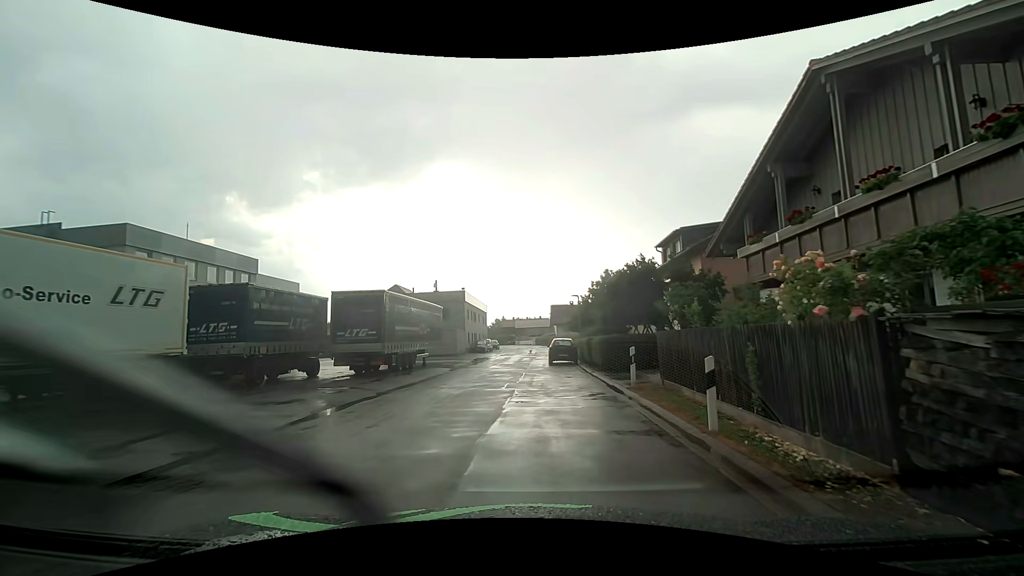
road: residential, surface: asphalt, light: Day
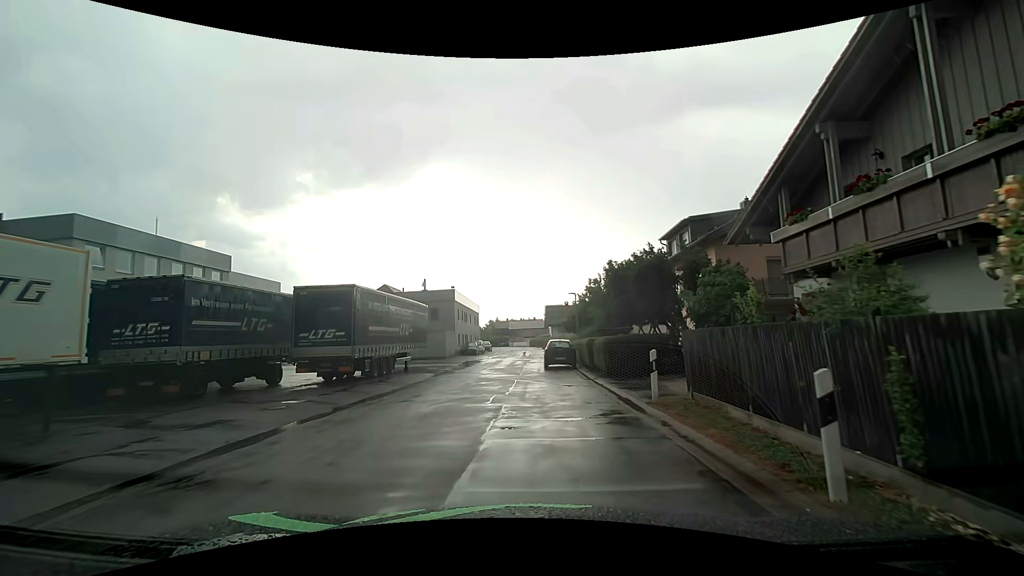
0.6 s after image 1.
(0.0, +3.1) m; +1°
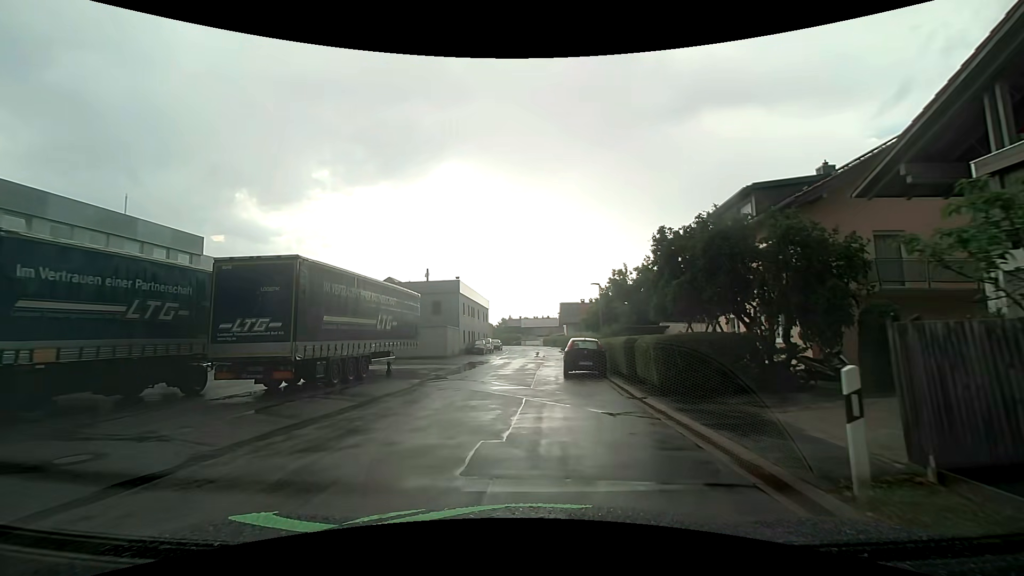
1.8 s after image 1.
(-0.1, +6.2) m; -2°
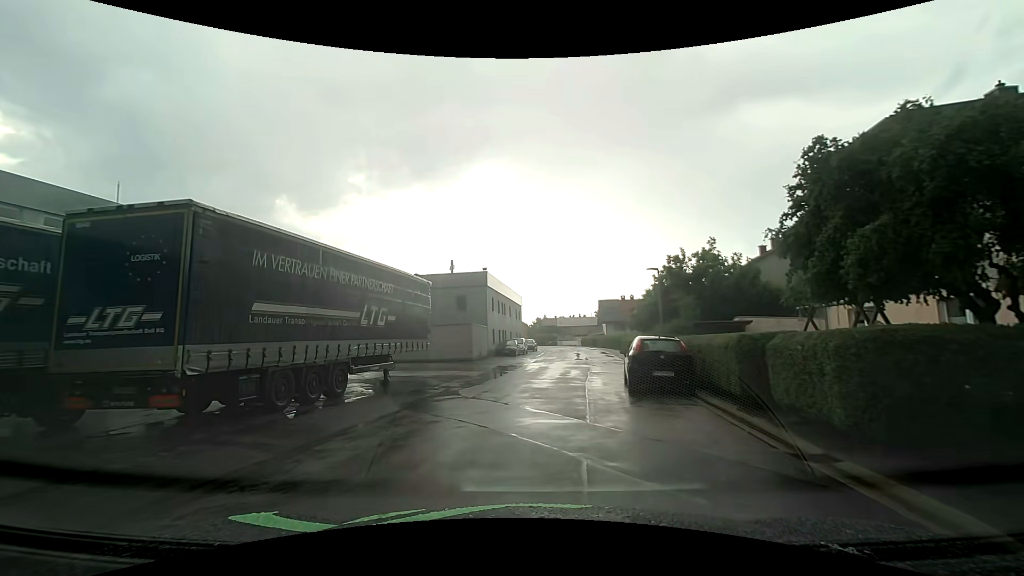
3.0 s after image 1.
(-0.2, +6.2) m; -4°
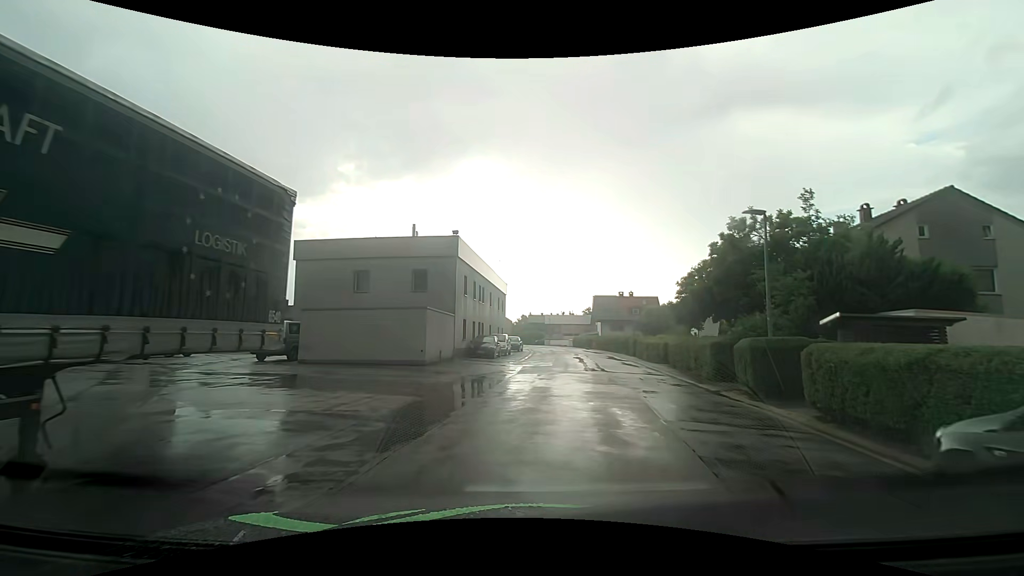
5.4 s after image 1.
(-0.1, +12.5) m; +1°
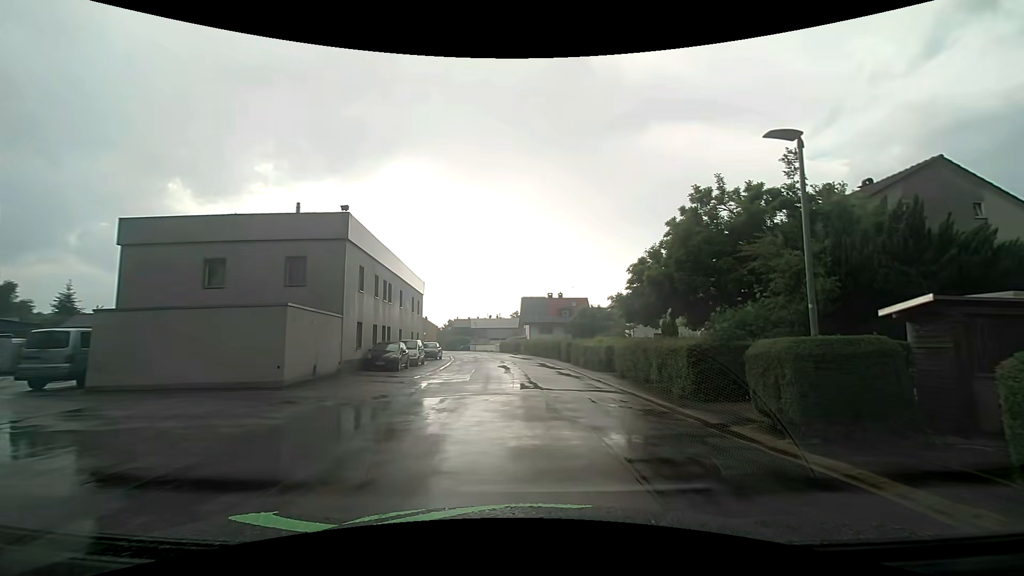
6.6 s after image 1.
(+0.5, +6.2) m; +9°
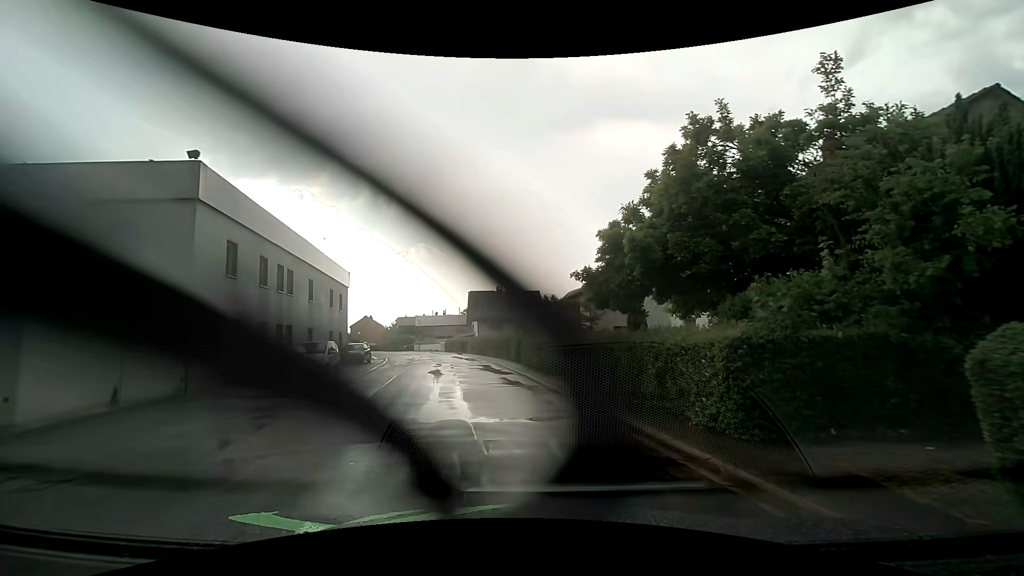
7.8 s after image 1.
(+0.4, +6.1) m; +5°
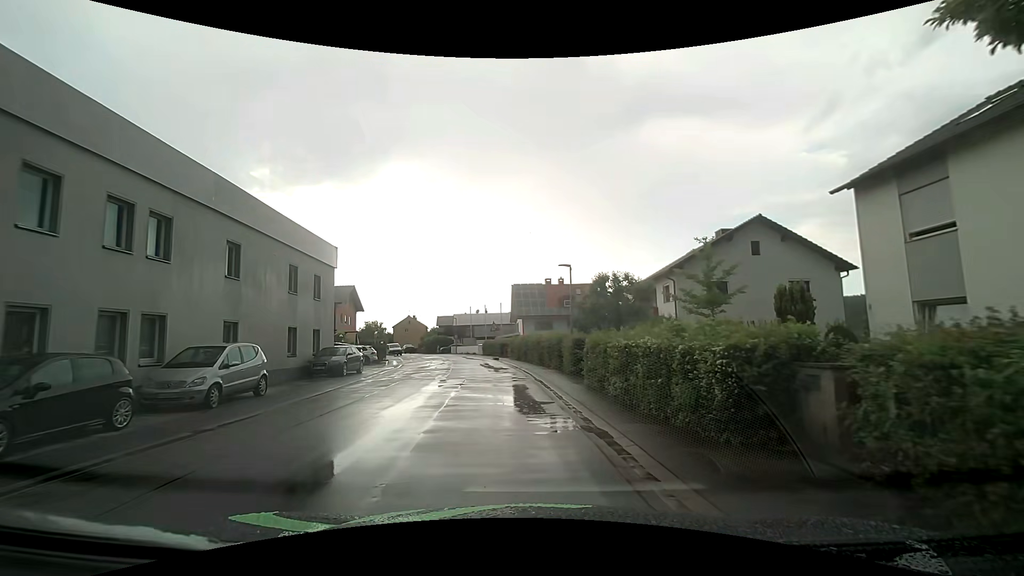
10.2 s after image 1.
(-0.2, +12.2) m; -5°
(-1, +10) (-2, +20) (-3, +30) (-5, +40) (-7, +49) (-10, +59) (-13, +69) (-17, +78) (-22, +86) (-27, +95) m
